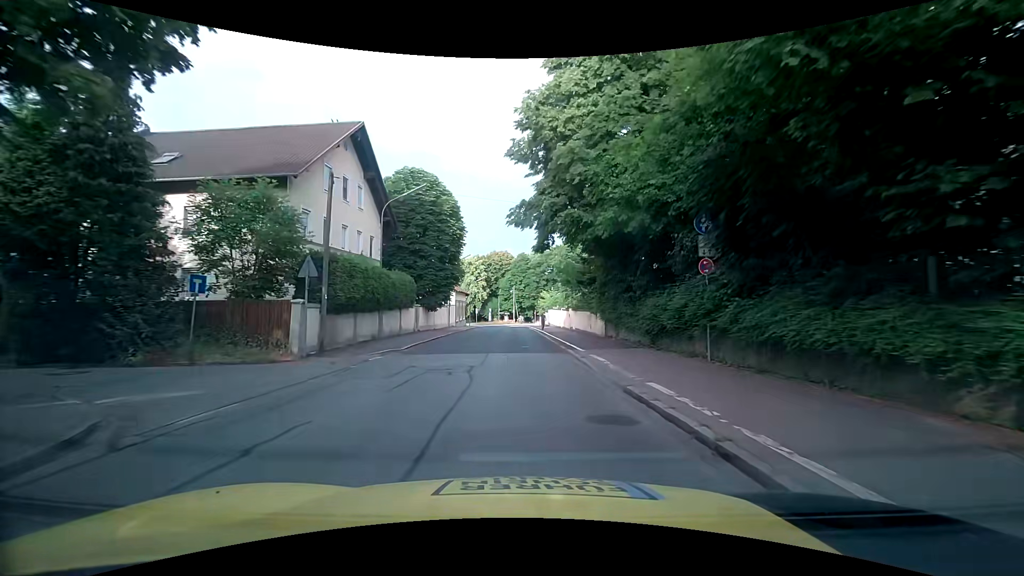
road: tertiary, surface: asphalt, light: Day
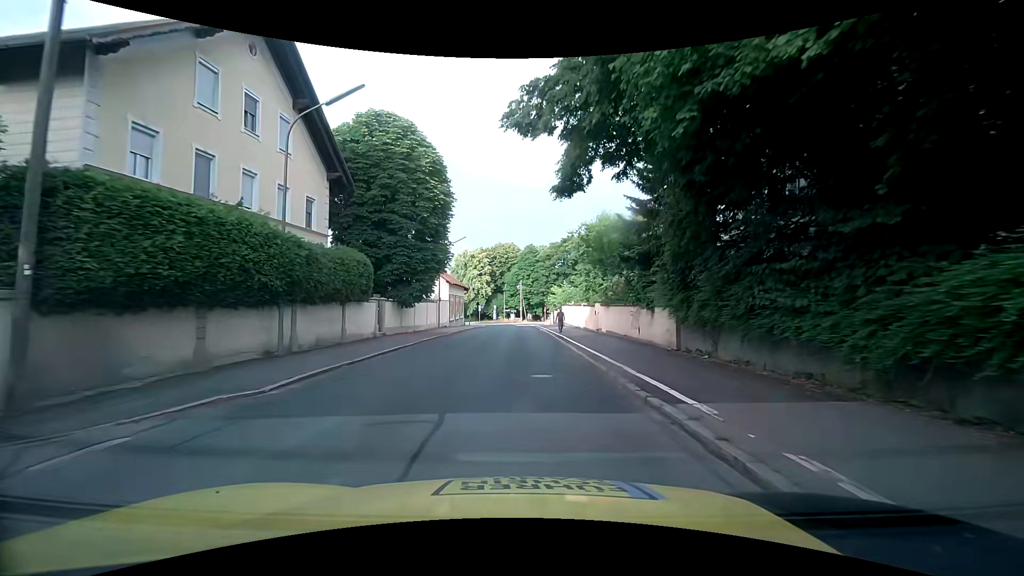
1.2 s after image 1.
(0.0, +11.5) m; 0°
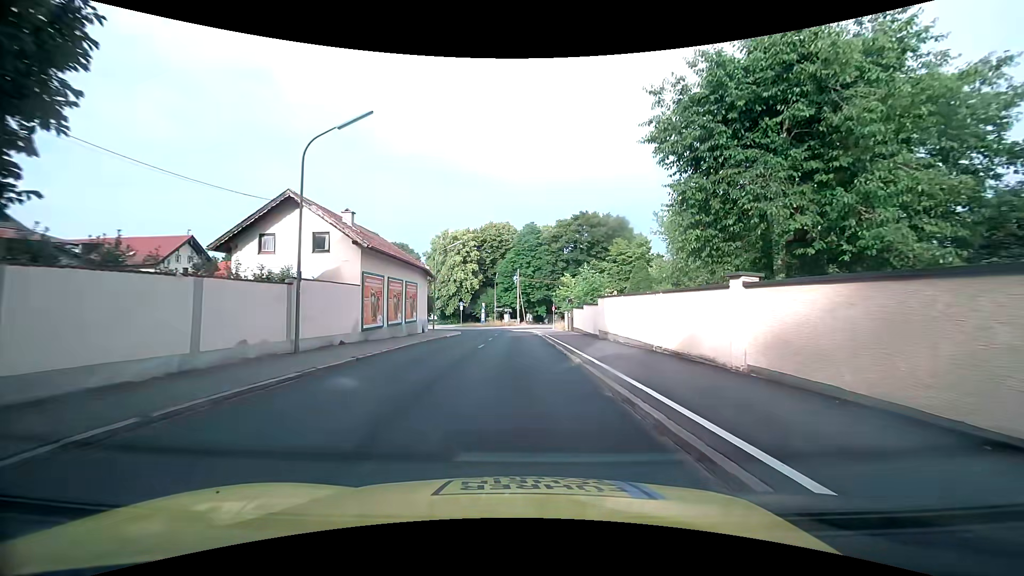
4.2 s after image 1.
(-0.1, +27.7) m; 0°
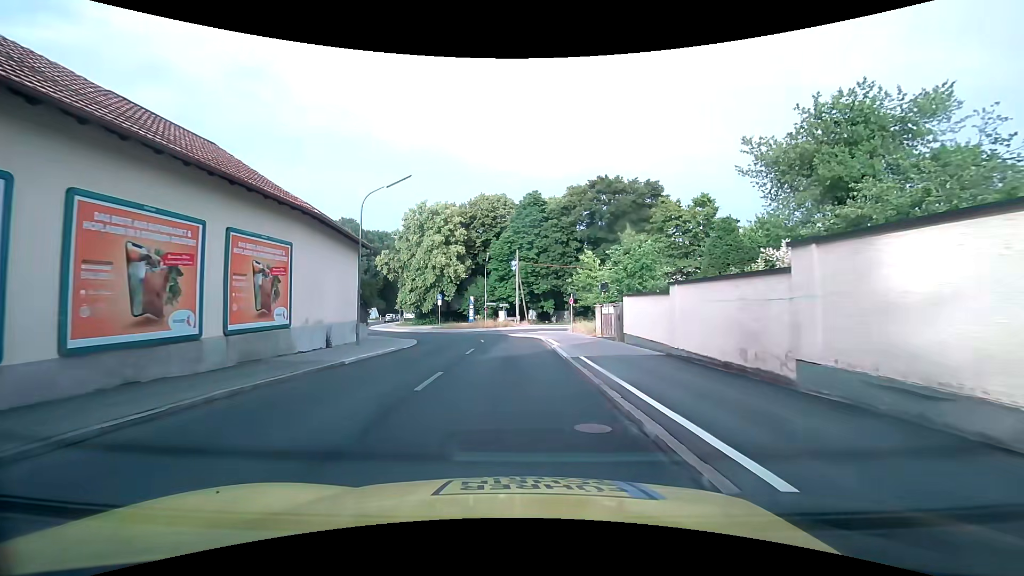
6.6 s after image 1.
(+0.2, +20.3) m; 0°
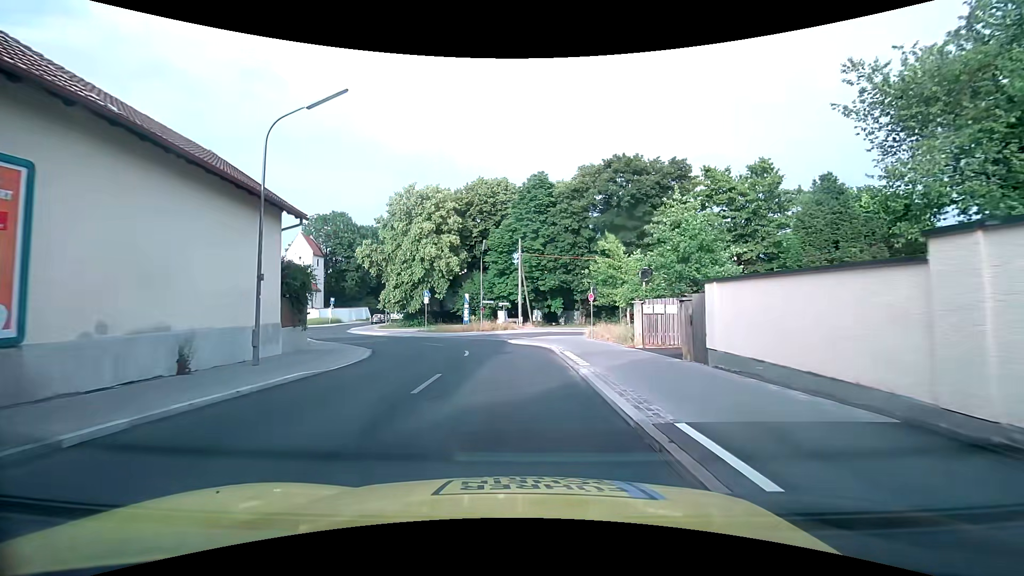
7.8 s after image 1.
(0.0, +9.2) m; 0°
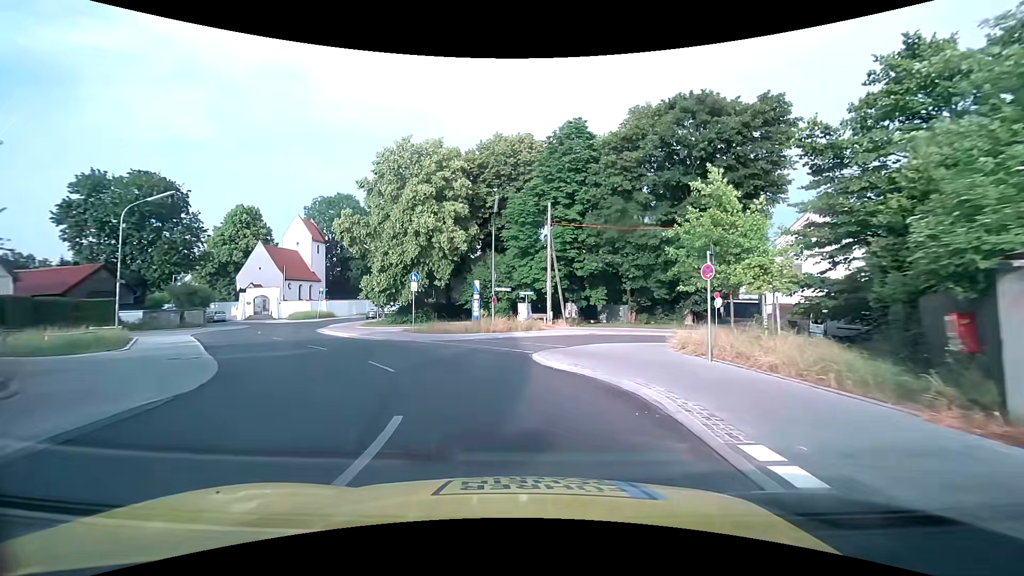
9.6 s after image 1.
(-0.4, +14.4) m; -3°
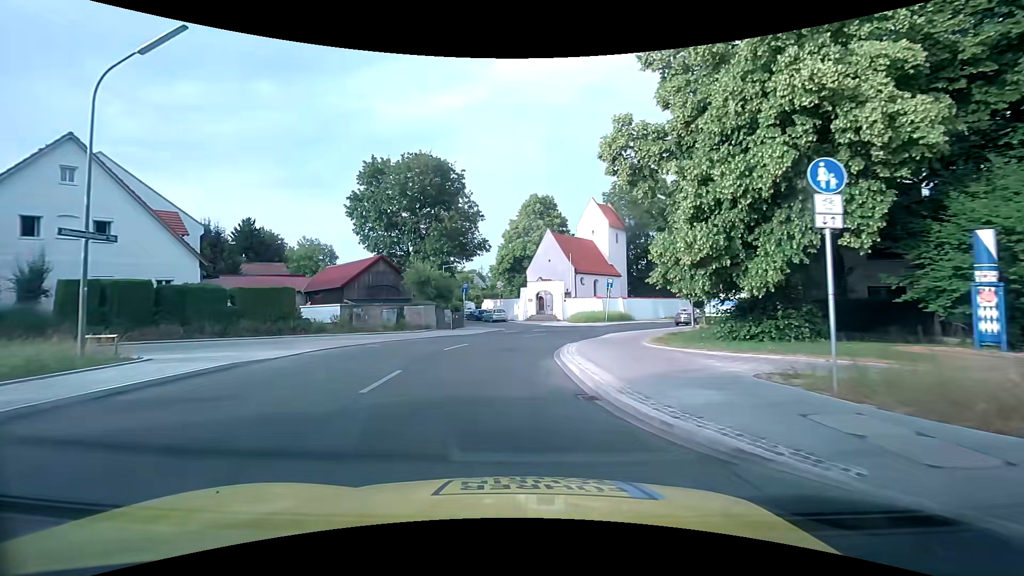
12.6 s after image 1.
(-5.0, +22.3) m; -35°
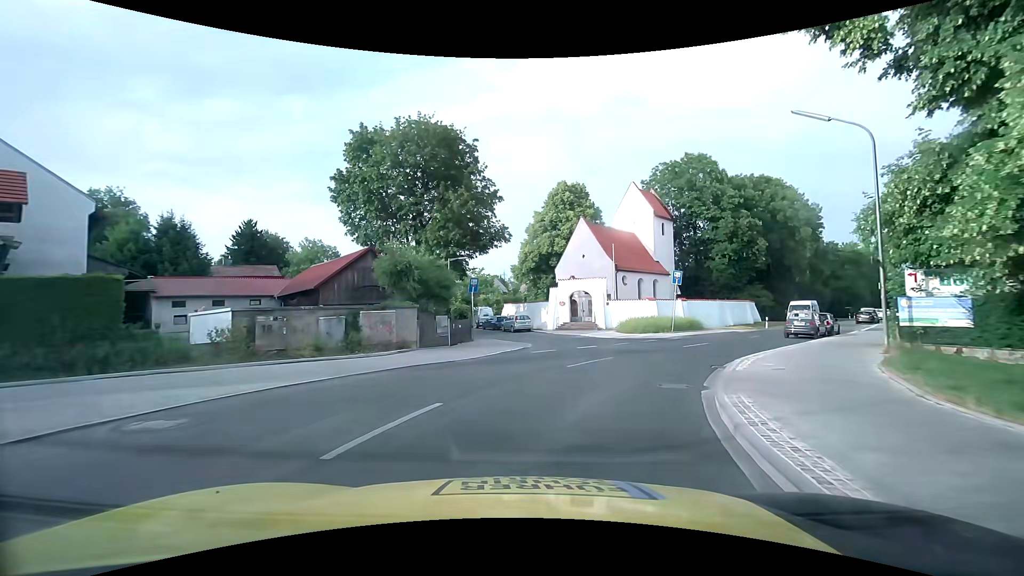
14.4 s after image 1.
(-0.5, +12.6) m; -4°
(+1, +10) (+6, +19) (+11, +27) (+16, +36) (+23, +43) (+29, +51) (+35, +59) (+41, +67) (+48, +74) (+55, +81) m
